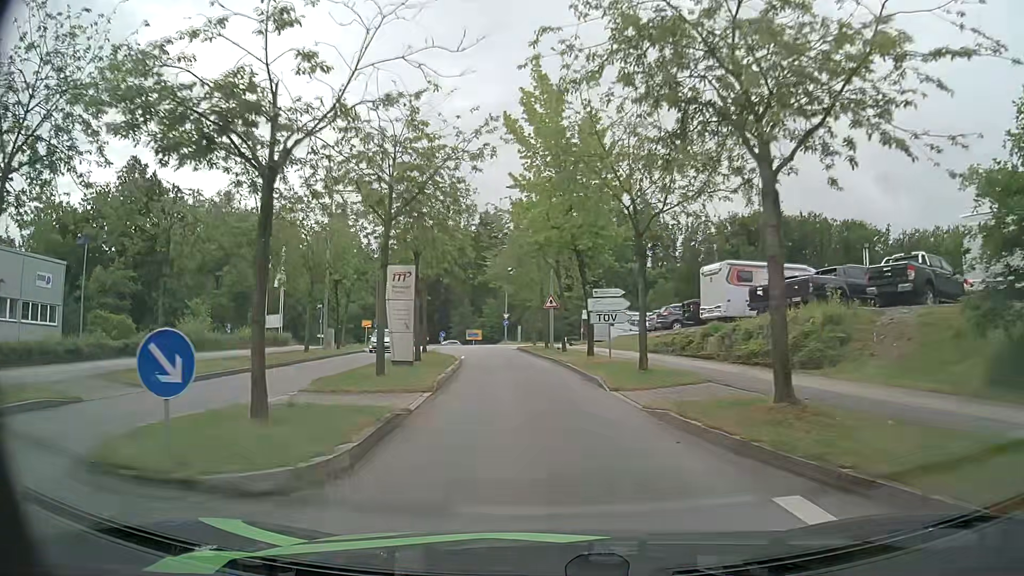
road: residential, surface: asphalt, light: Day
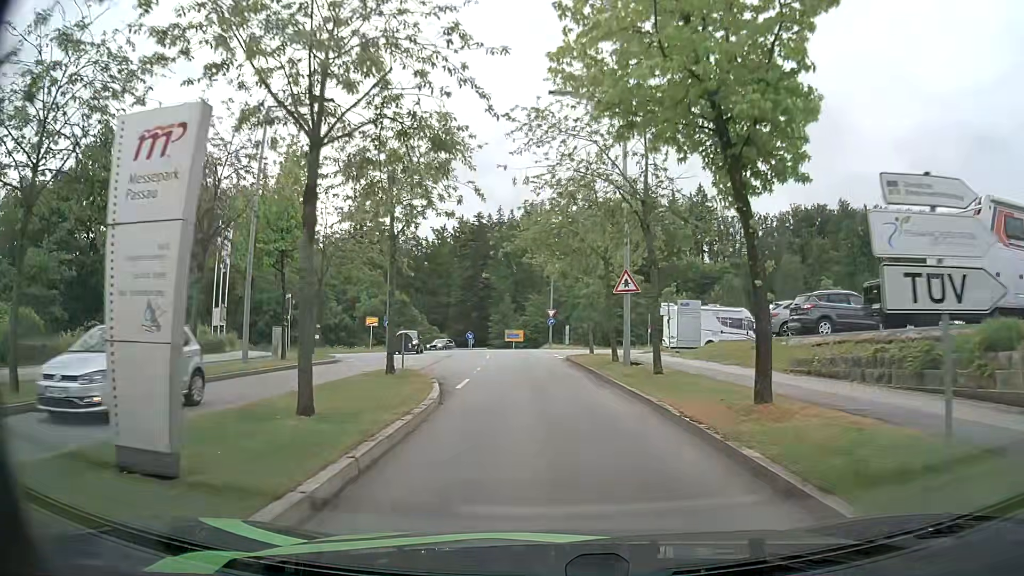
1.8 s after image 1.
(-0.7, +15.5) m; -4°
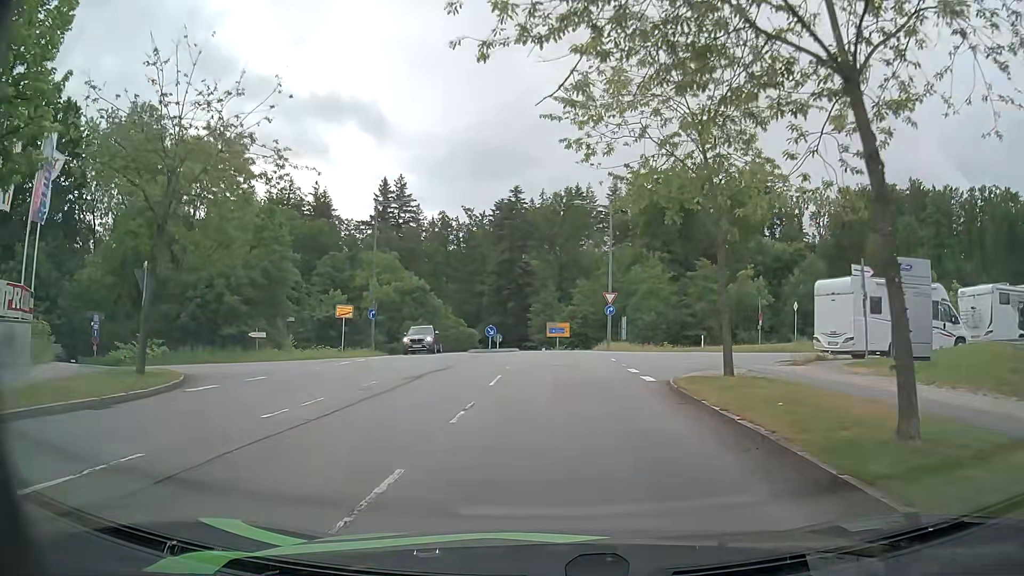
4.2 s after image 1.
(-0.5, +18.0) m; -4°
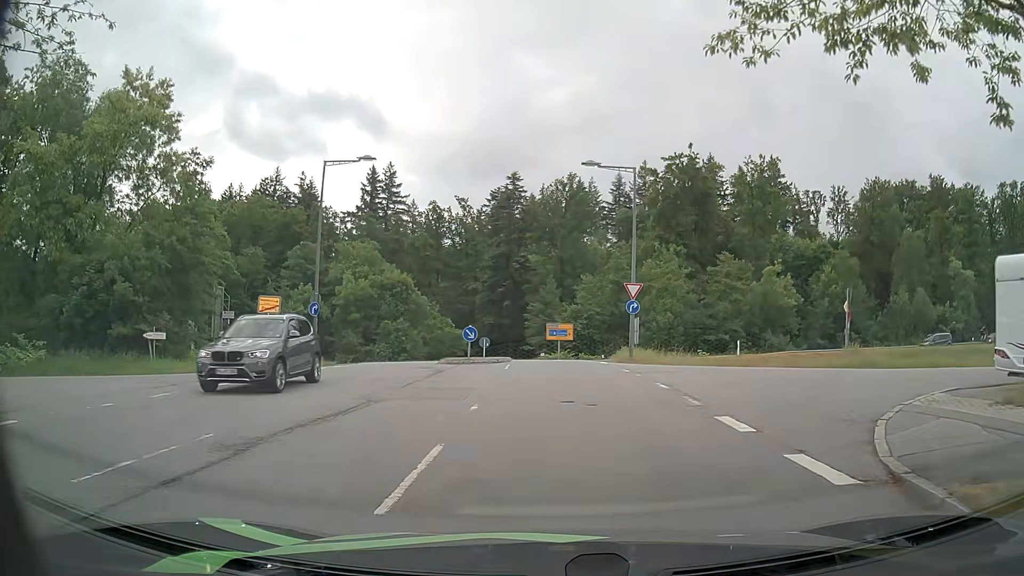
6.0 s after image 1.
(-0.1, +10.4) m; -1°
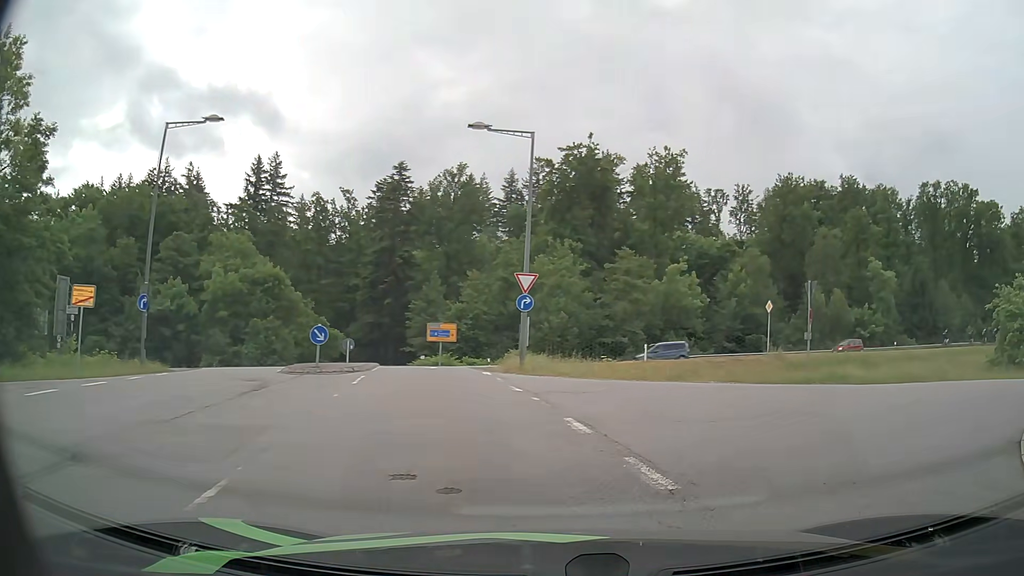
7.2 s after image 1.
(+0.3, +6.0) m; +8°
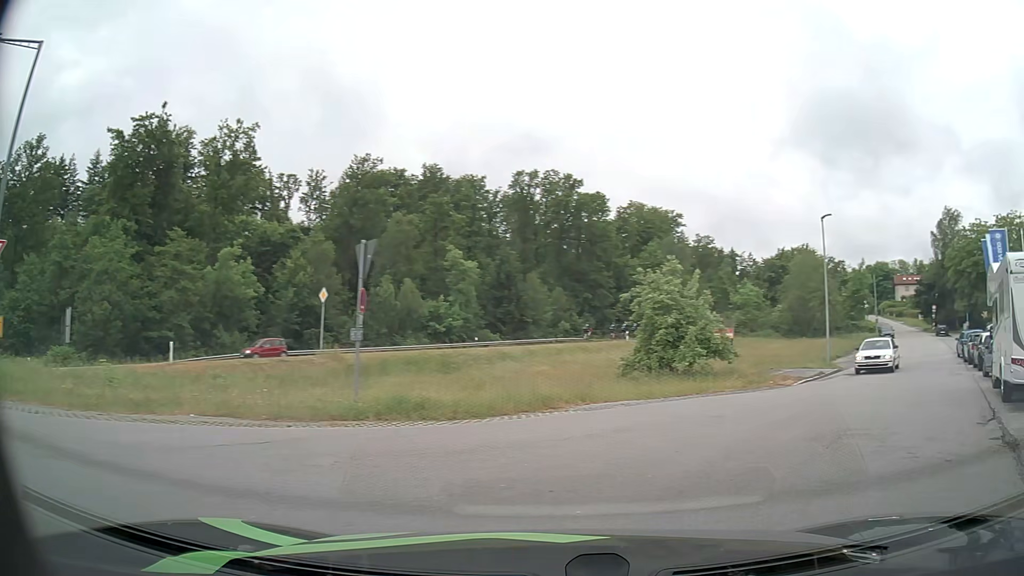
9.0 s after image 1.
(+2.3, +7.9) m; +38°
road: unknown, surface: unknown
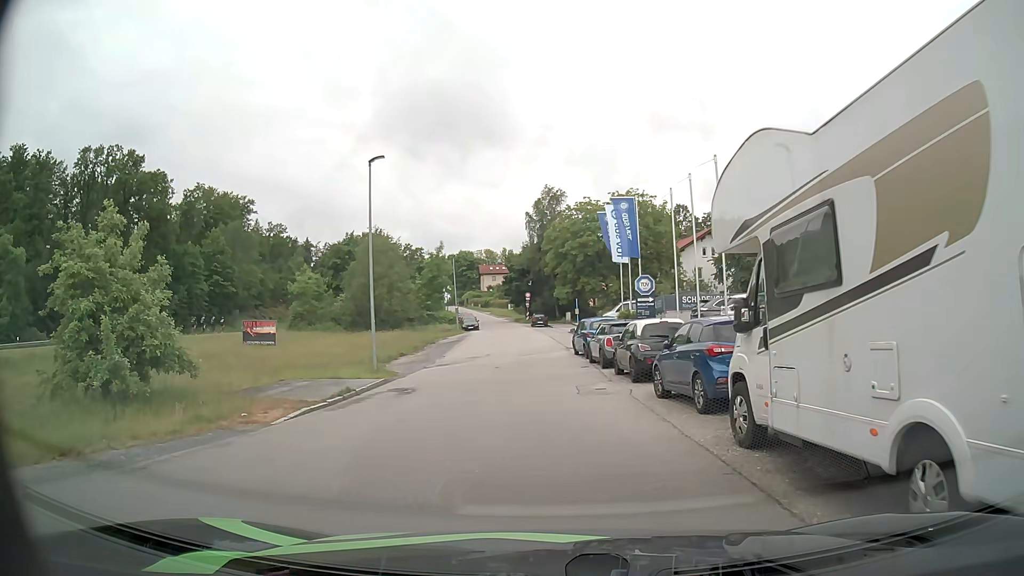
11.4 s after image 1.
(+4.6, +10.0) m; +37°
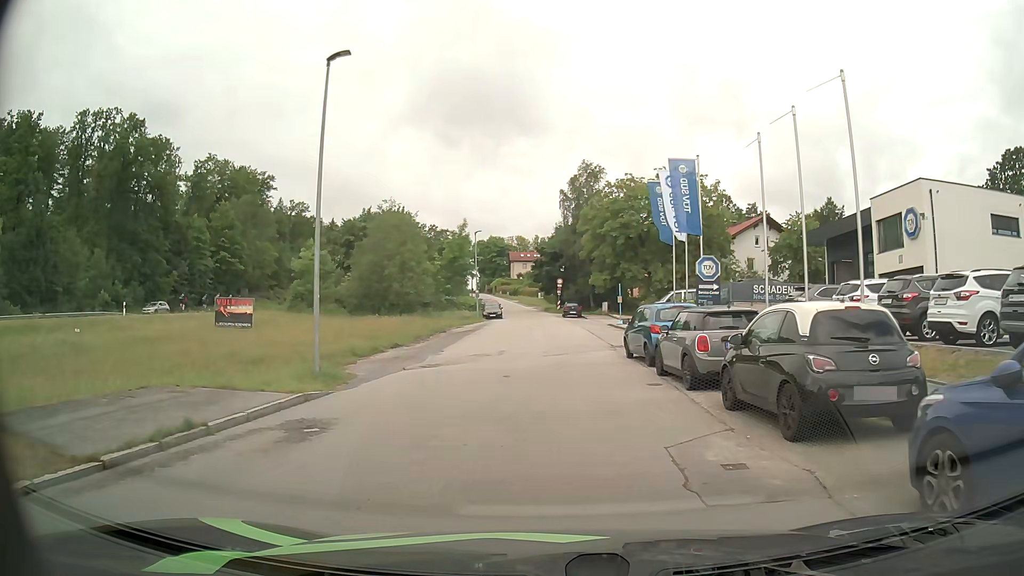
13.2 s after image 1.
(-0.2, +9.0) m; -2°
